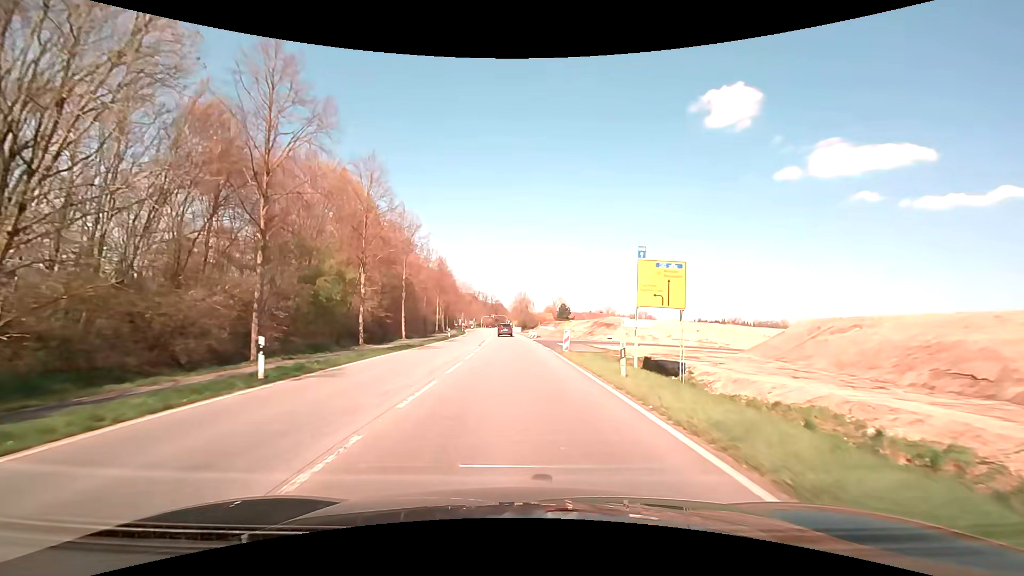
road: primary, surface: asphalt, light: Day
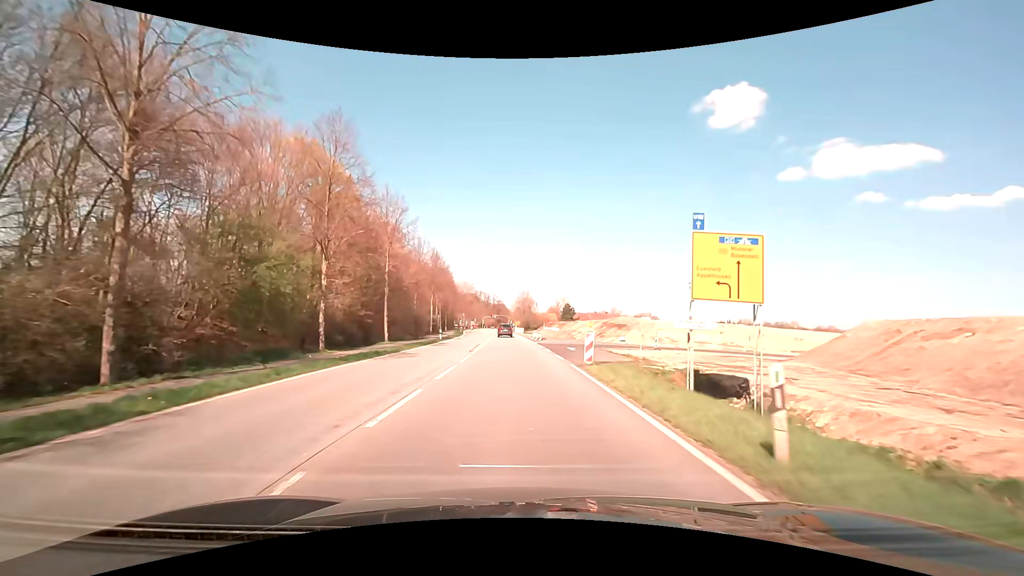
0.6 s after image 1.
(0.0, +7.5) m; 0°
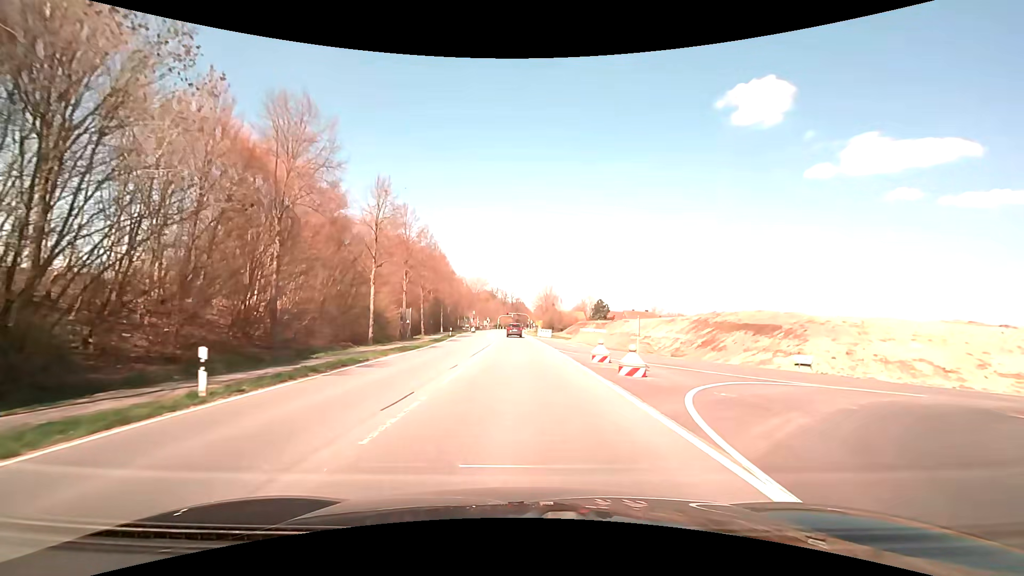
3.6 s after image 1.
(-0.9, +37.5) m; -2°
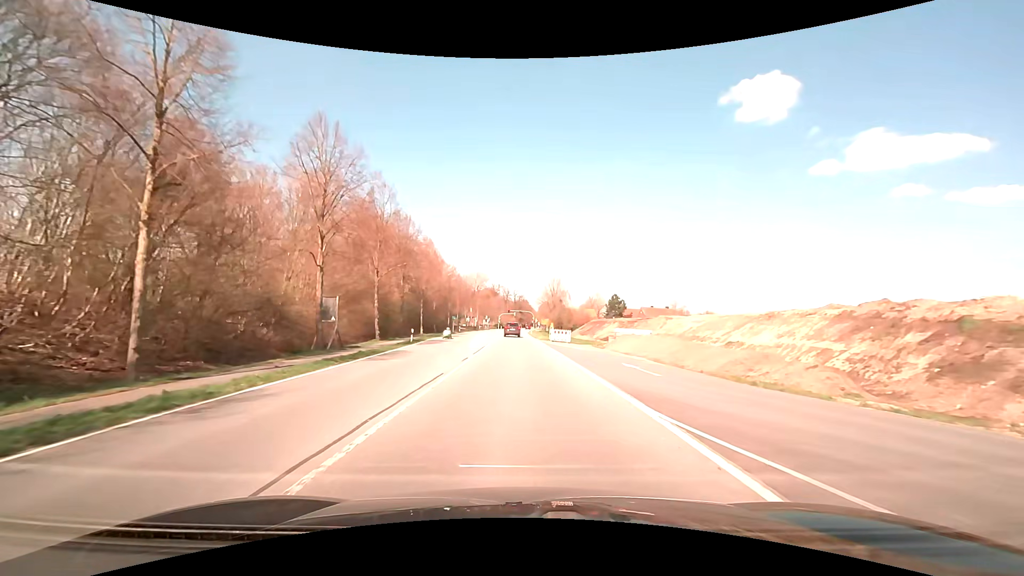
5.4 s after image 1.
(-0.1, +22.5) m; 0°
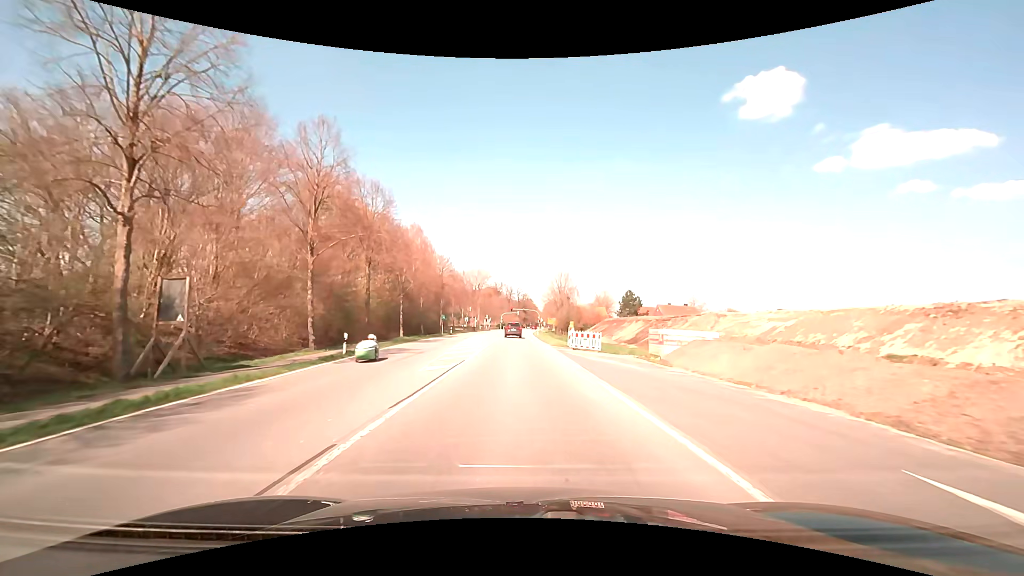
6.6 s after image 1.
(-0.1, +14.9) m; 0°
(0, +10) (0, +20) (0, +30) (0, +40) (-1, +50) (-1, +60) (0, +70) (0, +80) (0, +90) (0, +100) m
